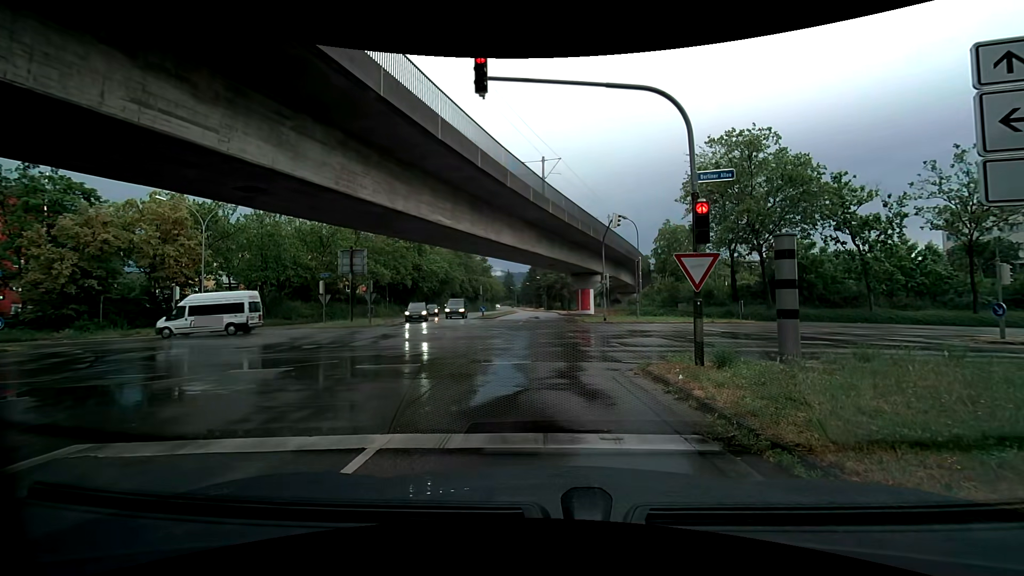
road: tertiary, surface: asphalt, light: Day
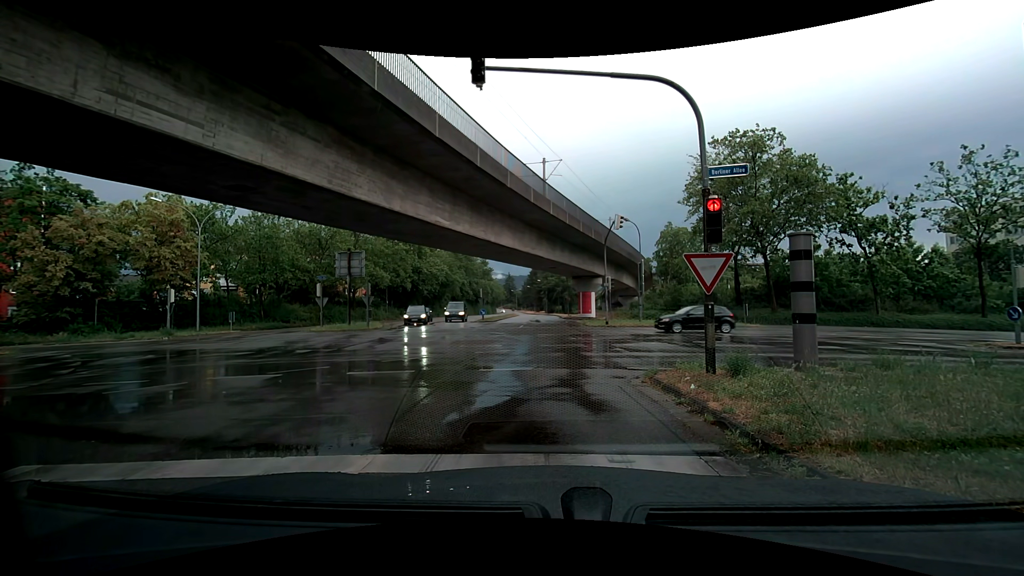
(0.0, +0.6) m; 0°
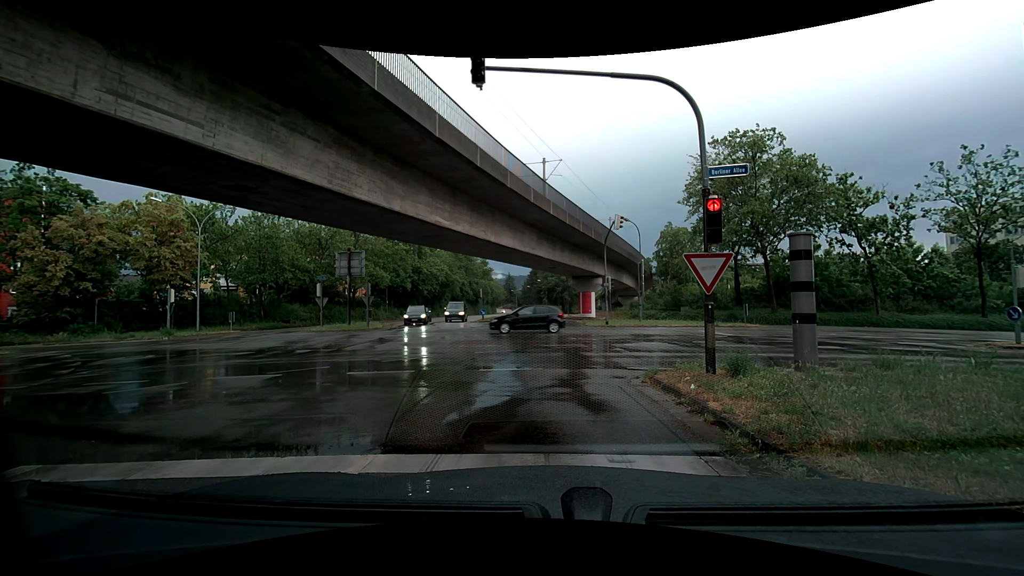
(0.0, 0.0) m; 0°
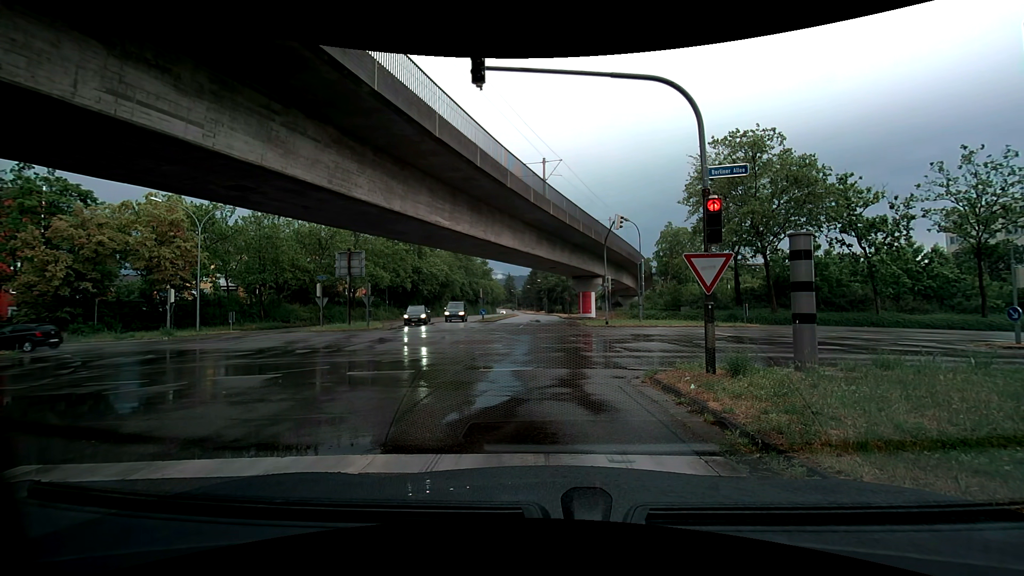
(0.0, 0.0) m; 0°
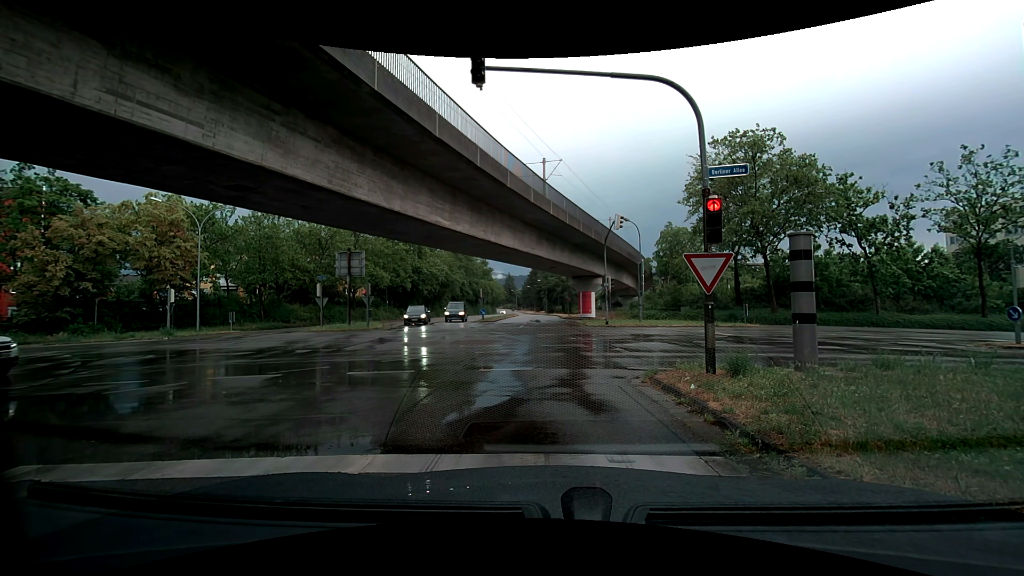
(0.0, 0.0) m; 0°
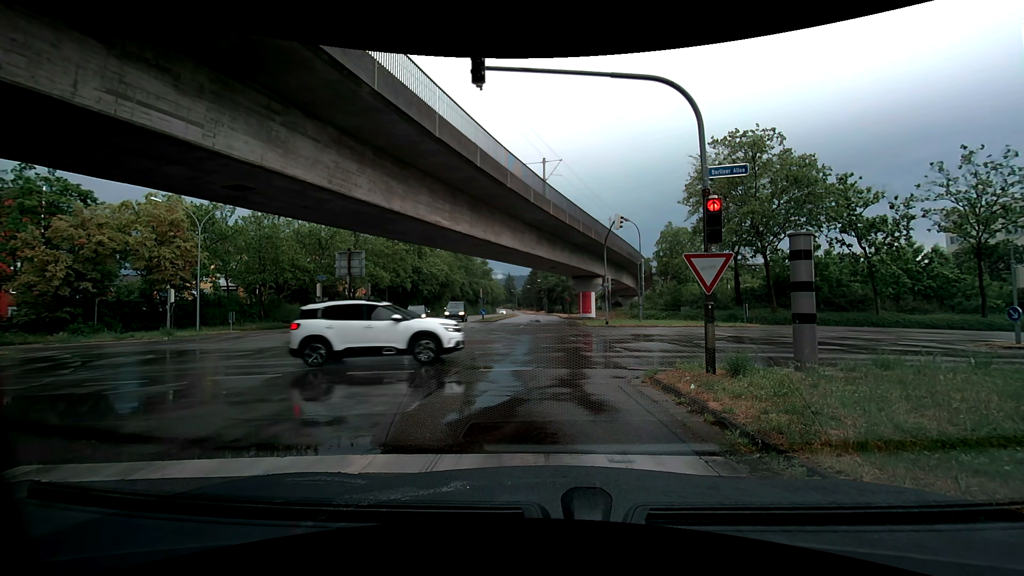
(0.0, 0.0) m; 0°
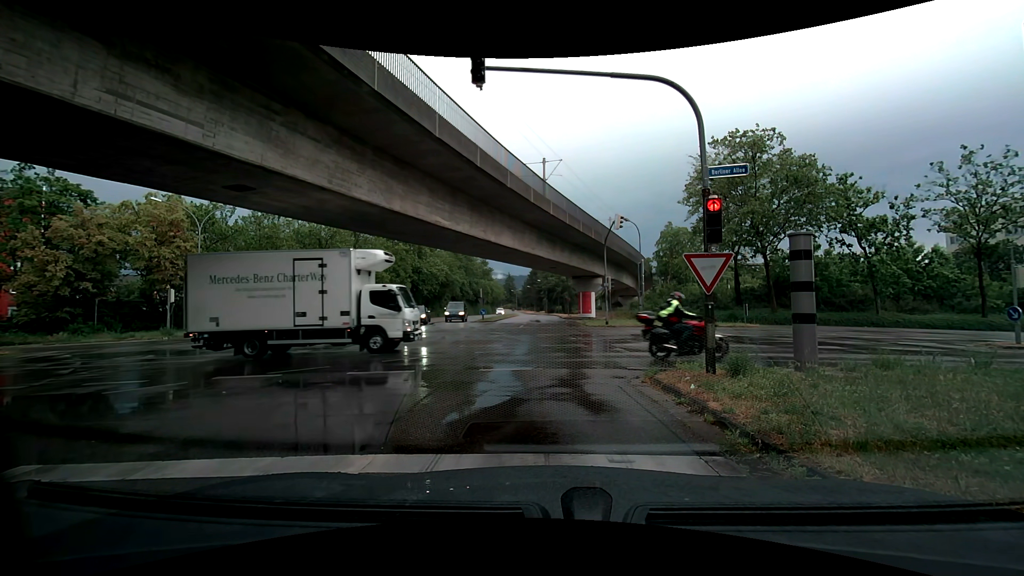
(0.0, 0.0) m; 0°
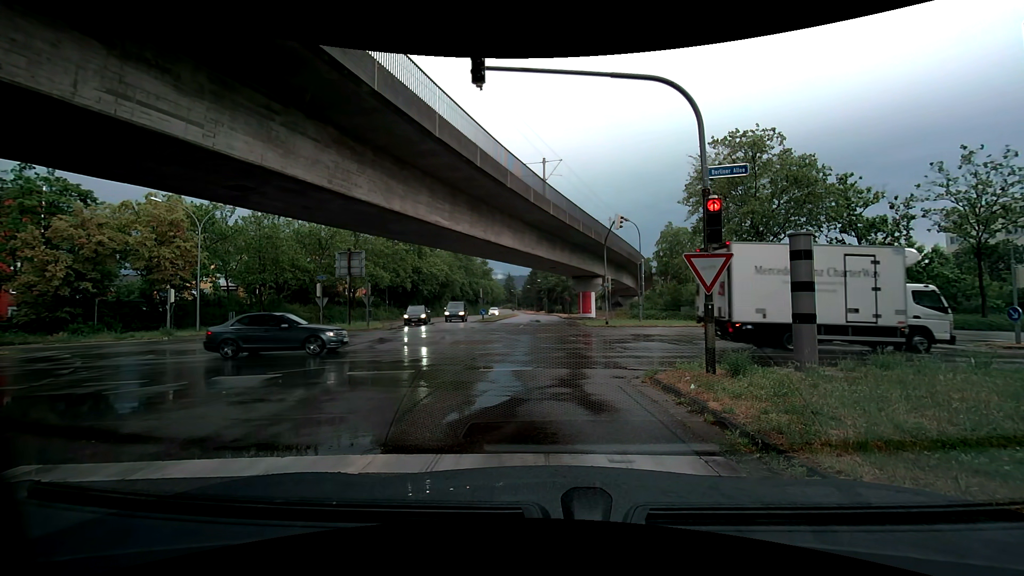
(0.0, 0.0) m; 0°
